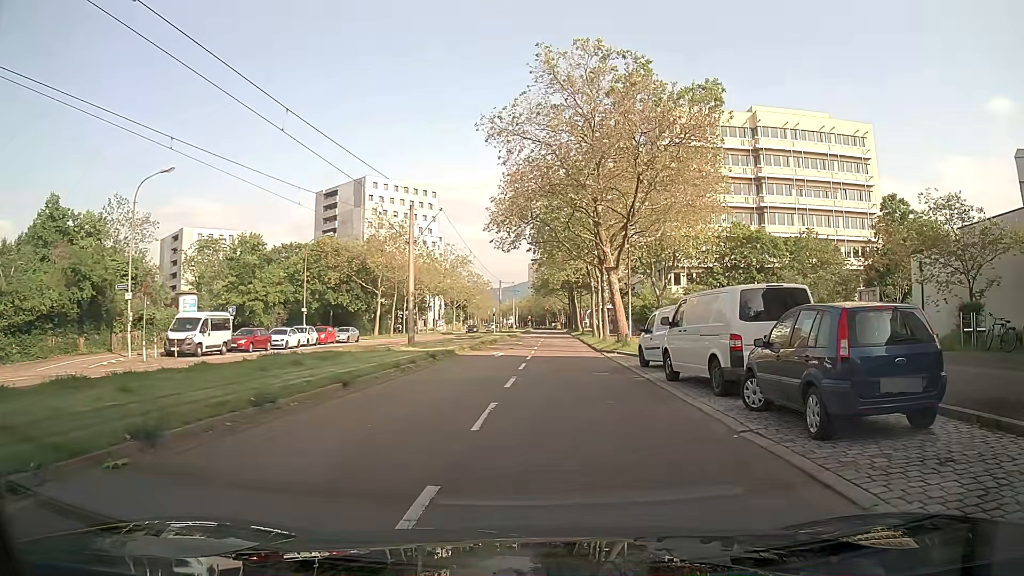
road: tertiary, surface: asphalt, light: Day
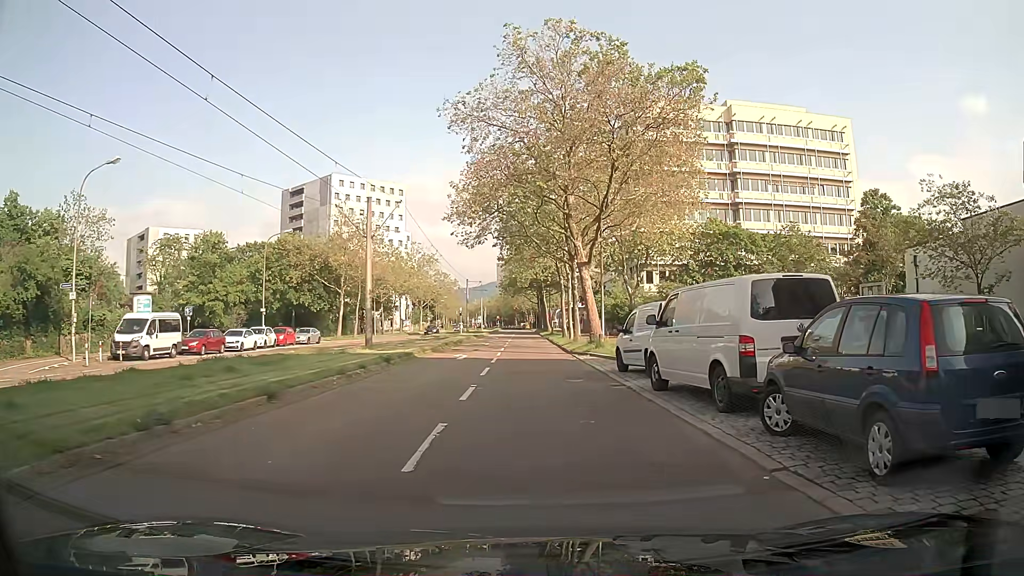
(+0.1, +2.4) m; +2°
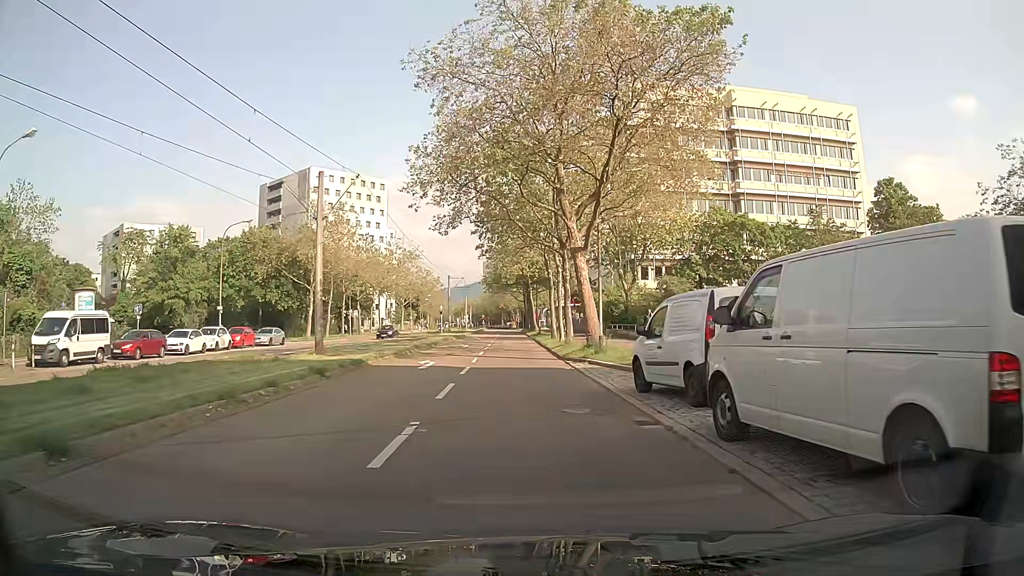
(+0.1, +5.9) m; +1°
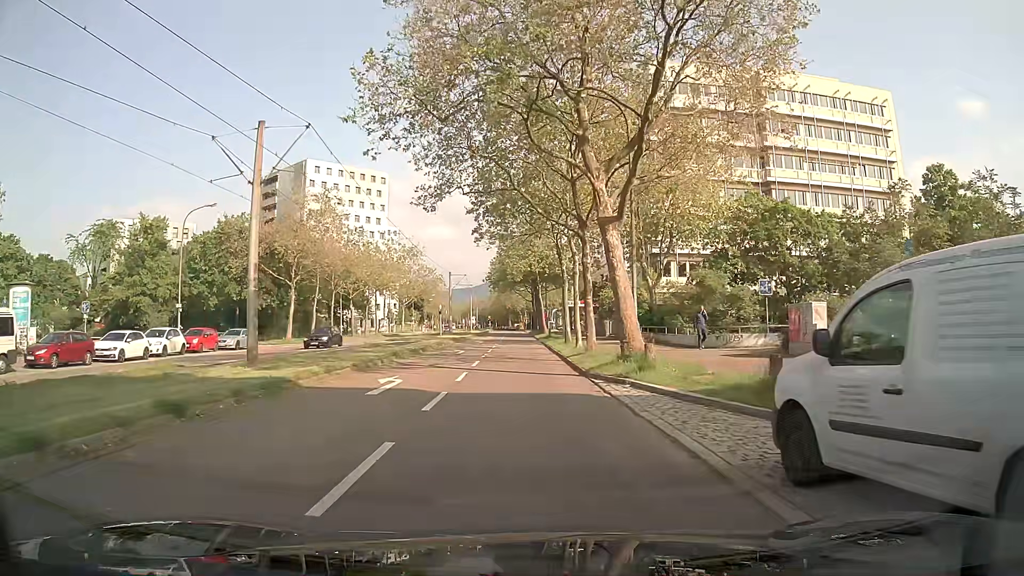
(-0.1, +7.7) m; -1°
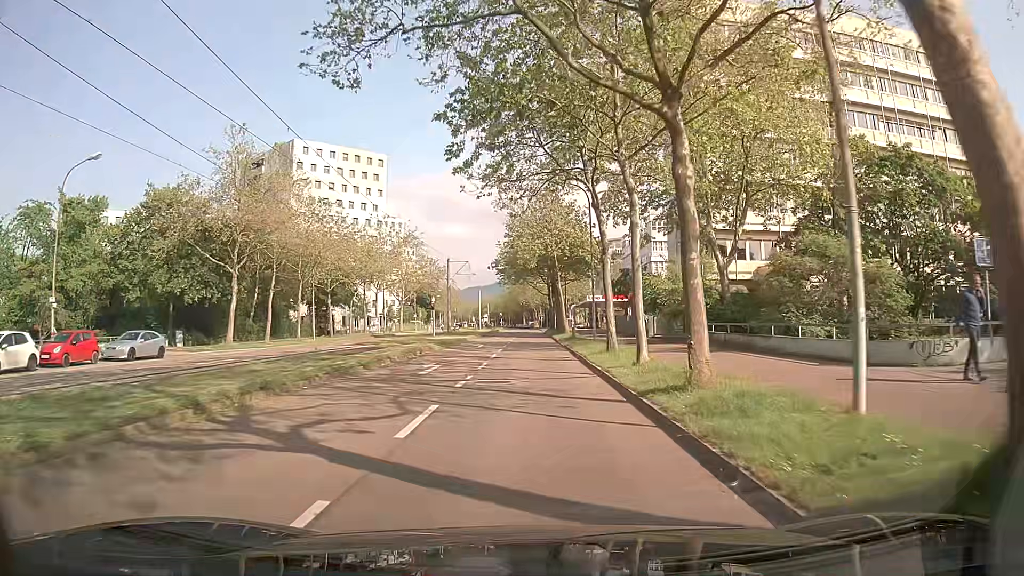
(-0.1, +14.8) m; -1°
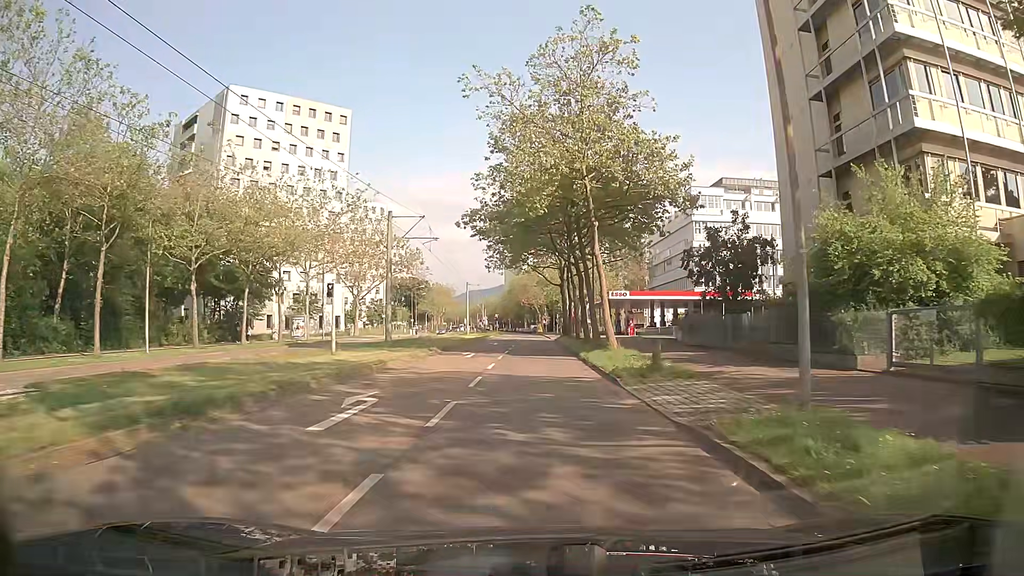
(0.0, +29.1) m; +1°
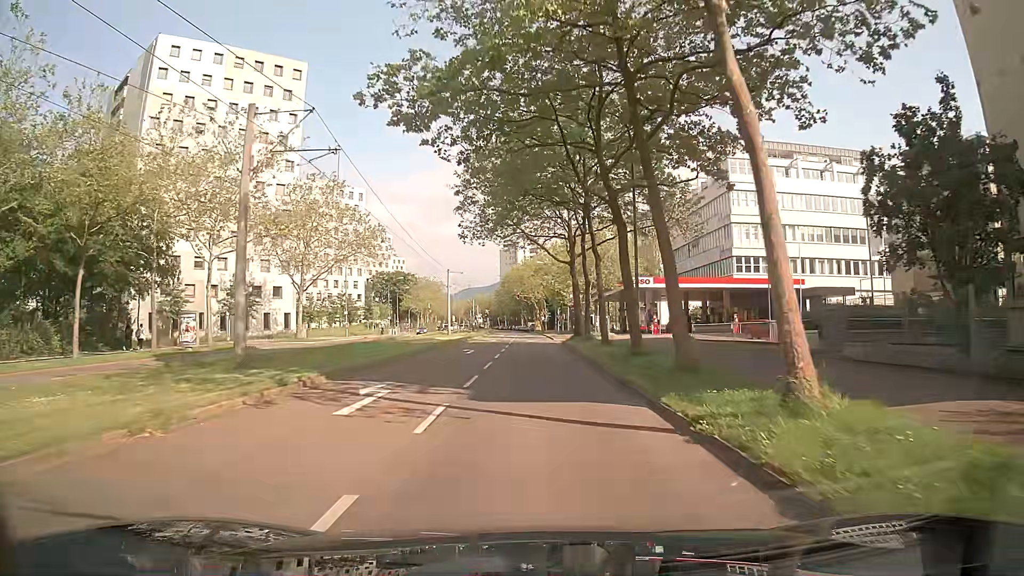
(-0.1, +19.0) m; 0°
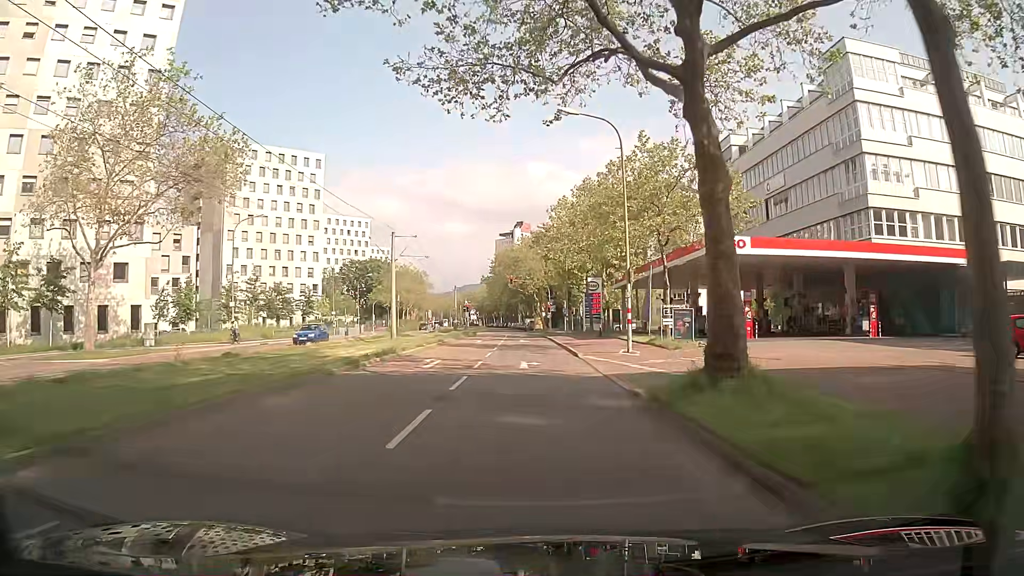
(-0.2, +30.7) m; +1°
(0, +10) (0, +20) (-1, +30) (-1, +40) (-1, +50) (-2, +60) (-2, +70) (-3, +80) (-4, +90) (-4, +100) m
